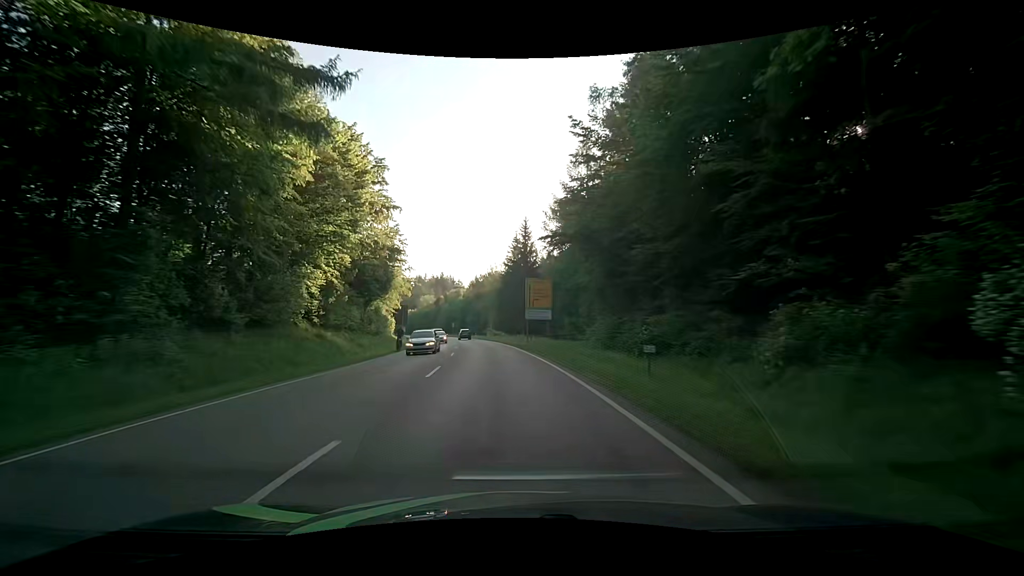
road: secondary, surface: asphalt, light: Day
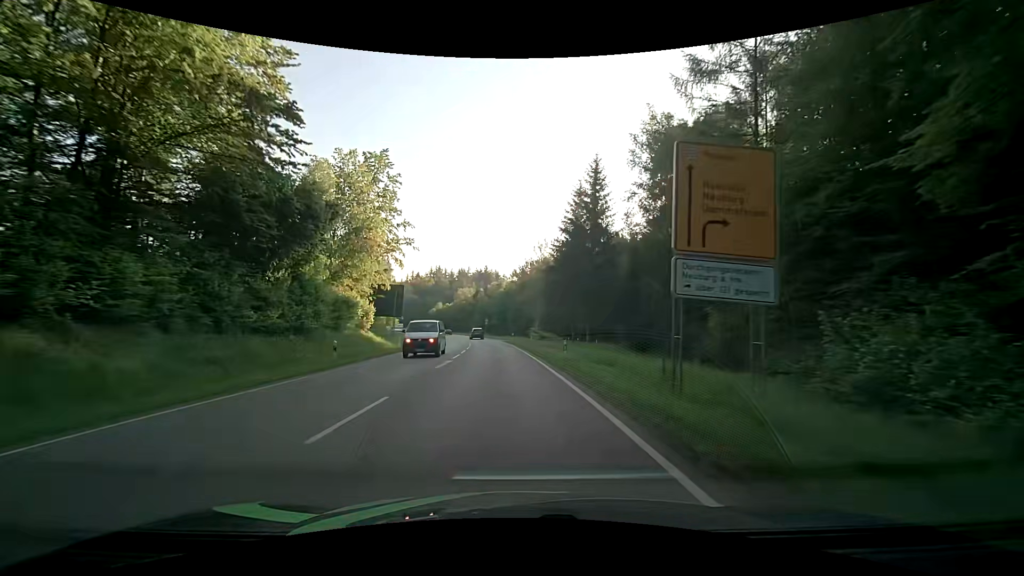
(-1.6, +32.3) m; -5°
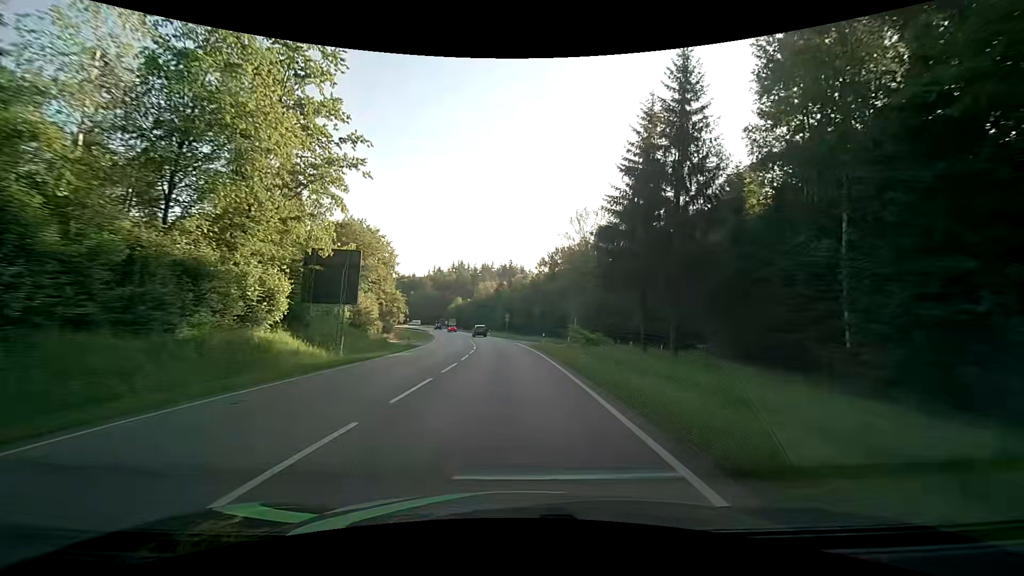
(-0.8, +21.6) m; -3°
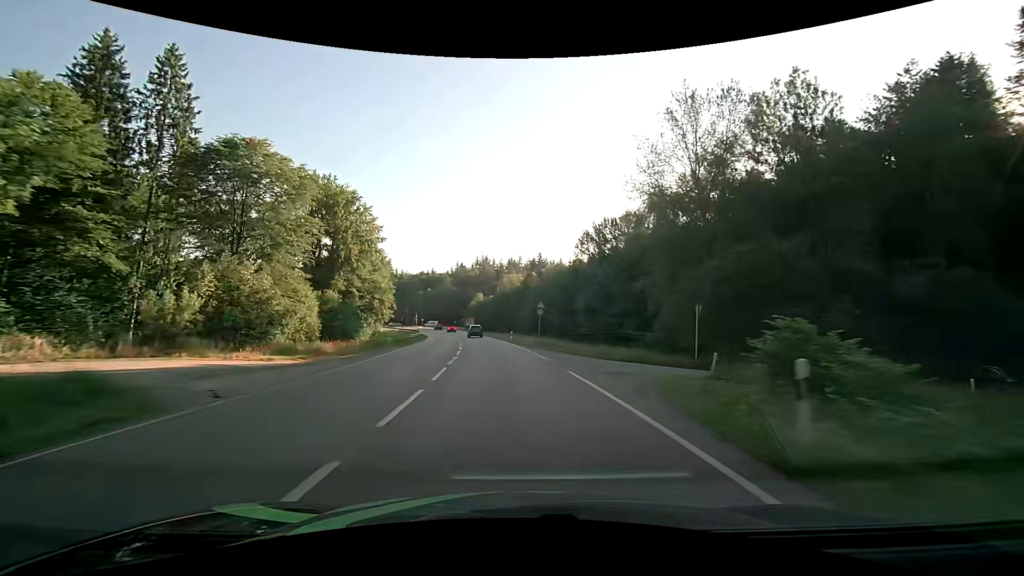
(-1.0, +32.6) m; -3°
(0, +10) (0, +20) (-1, +30) (-2, +40) (-3, +50) (-4, +60) (-6, +70) (-7, +80) (-9, +89) (-11, +99) m
